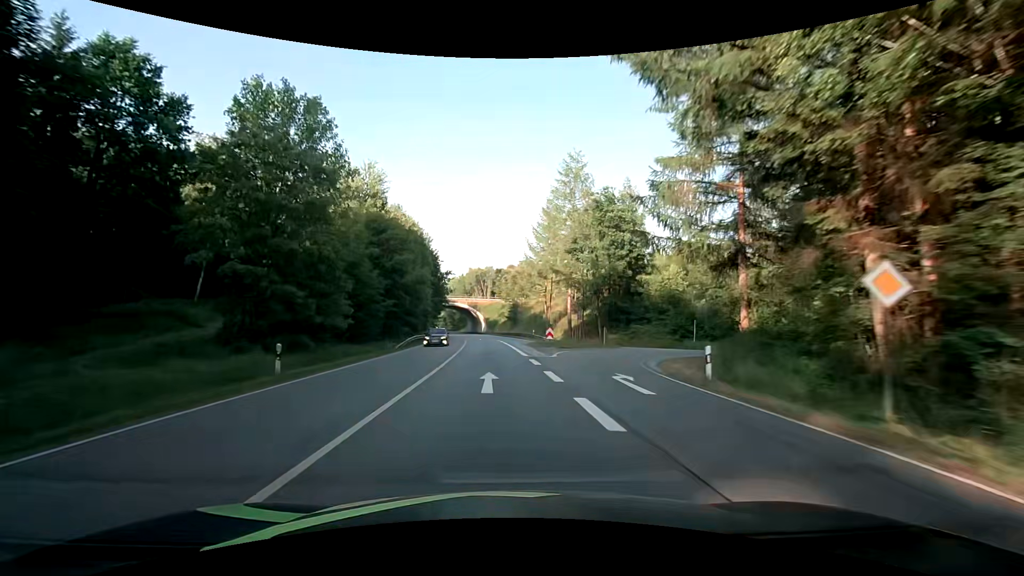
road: primary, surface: asphalt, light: Day
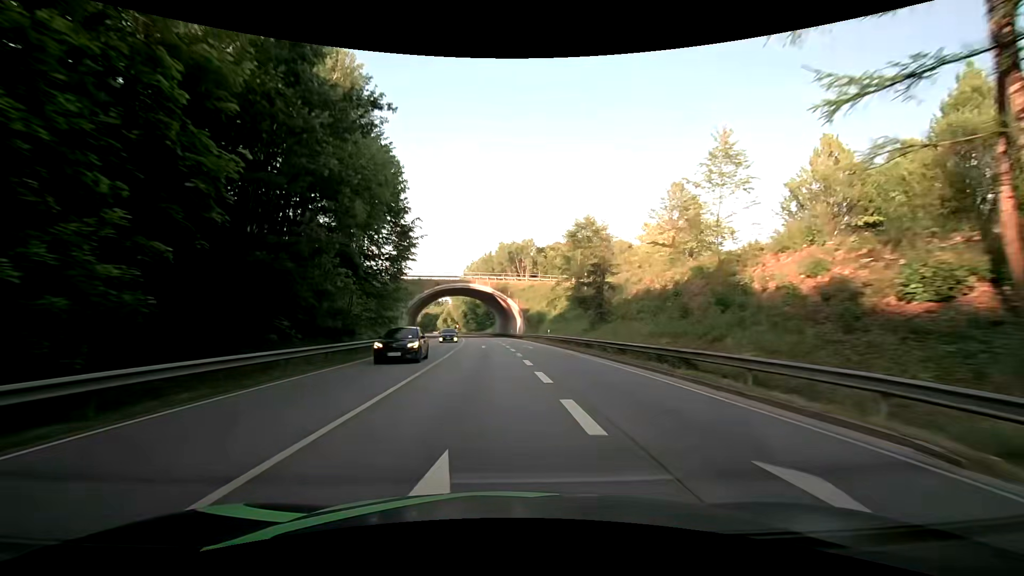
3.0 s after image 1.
(-2.8, +60.5) m; -5°
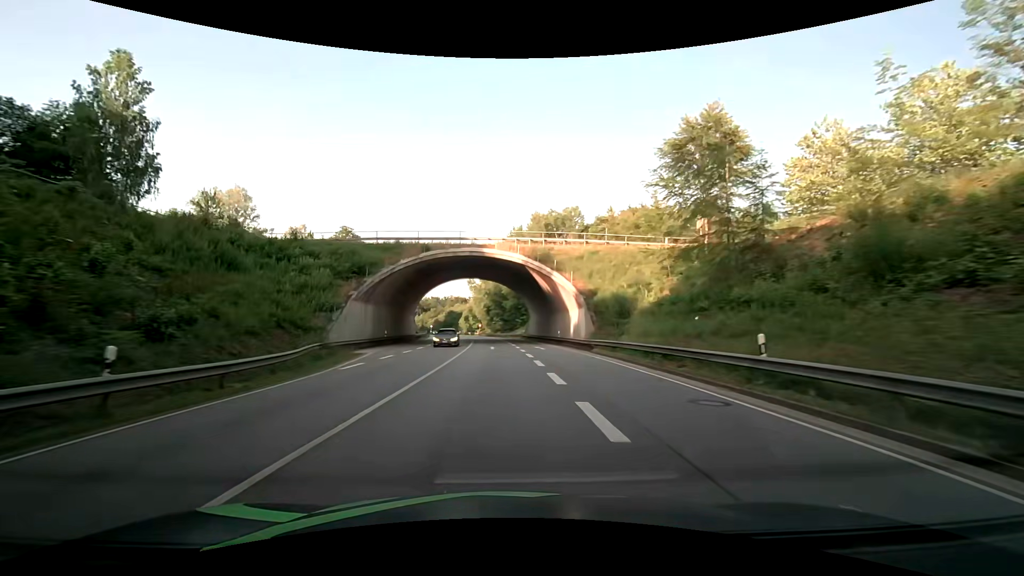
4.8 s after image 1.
(-0.6, +36.3) m; -3°
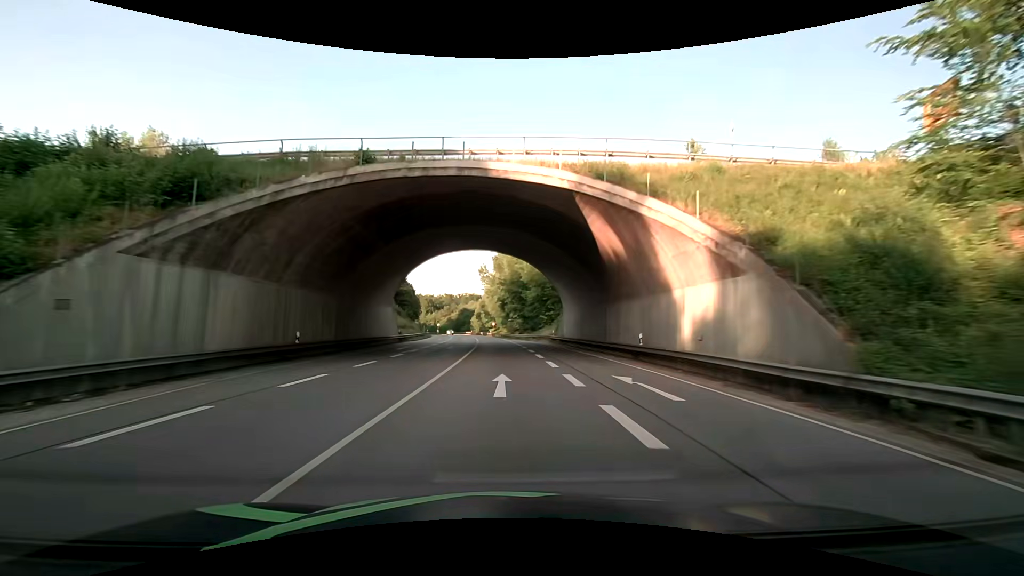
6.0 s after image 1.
(-0.5, +24.1) m; -2°
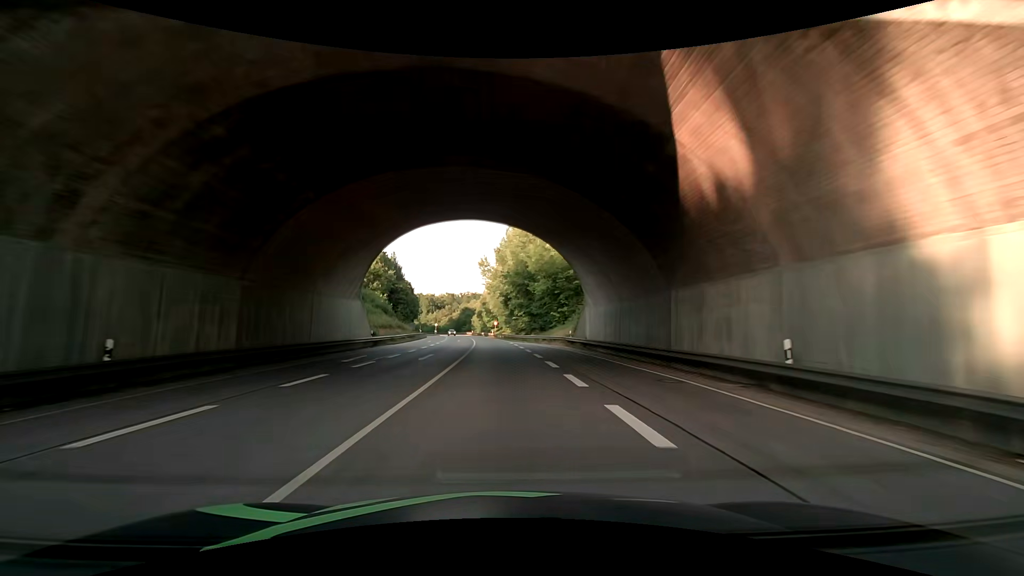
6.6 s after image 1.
(-0.1, +12.1) m; -1°
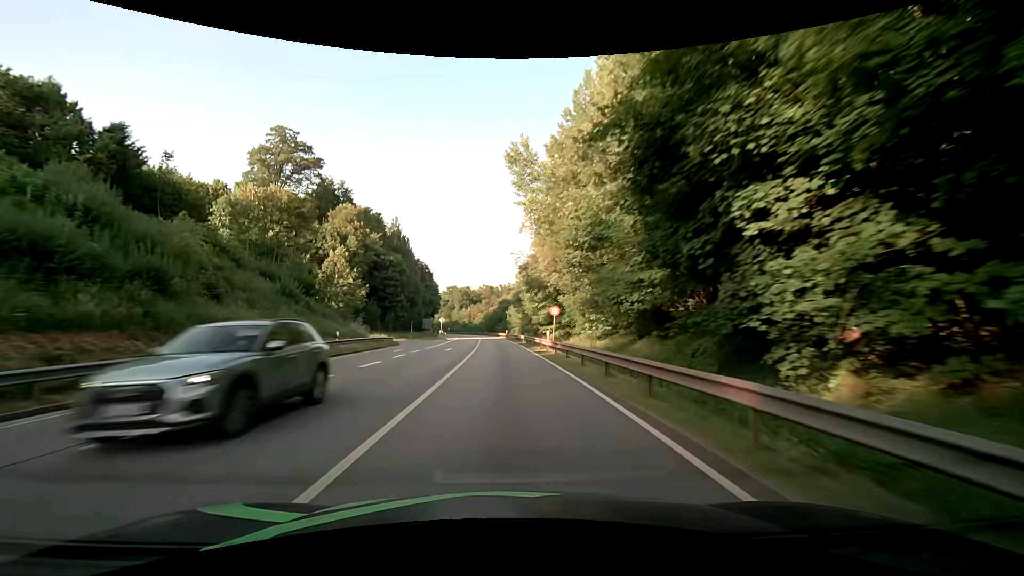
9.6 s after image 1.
(-1.9, +60.5) m; -5°
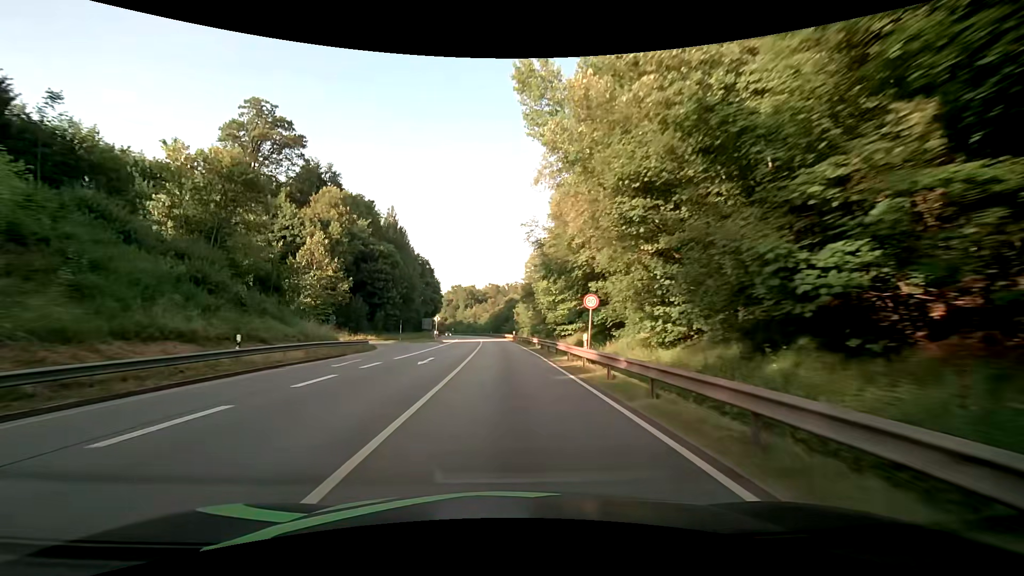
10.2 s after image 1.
(-0.1, +12.2) m; 0°
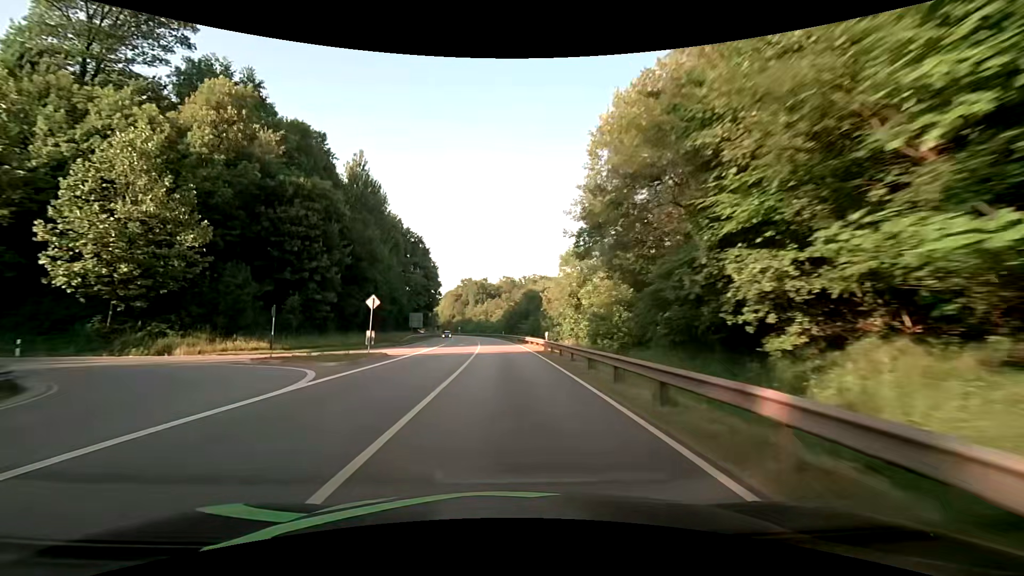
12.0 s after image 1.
(-0.6, +36.8) m; -1°
(0, +10) (0, +20) (-1, +30) (-1, +40) (-2, +50) (-3, +60) (-3, +70) (-4, +80) (-5, +90) (-6, +100) m
